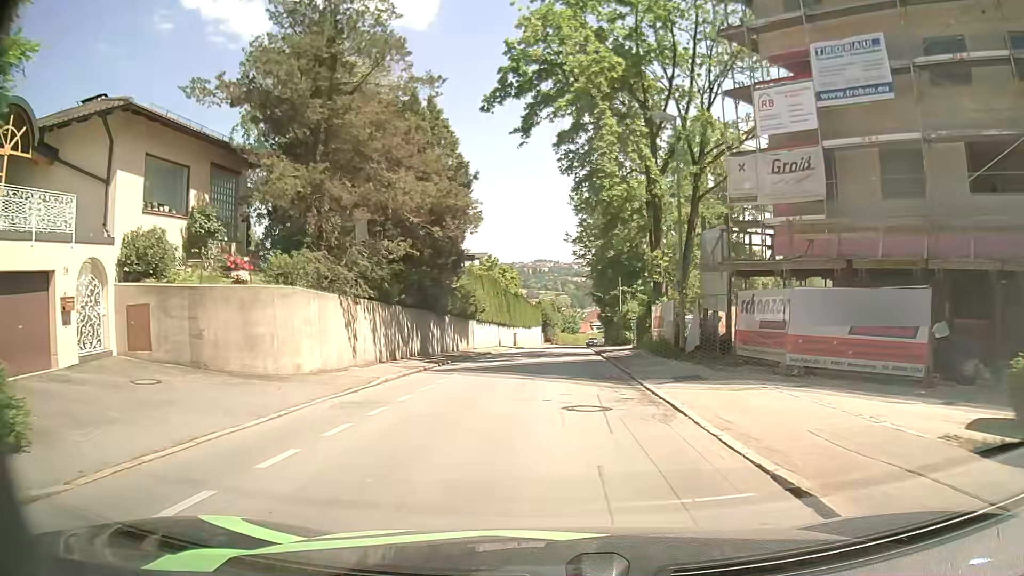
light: Day
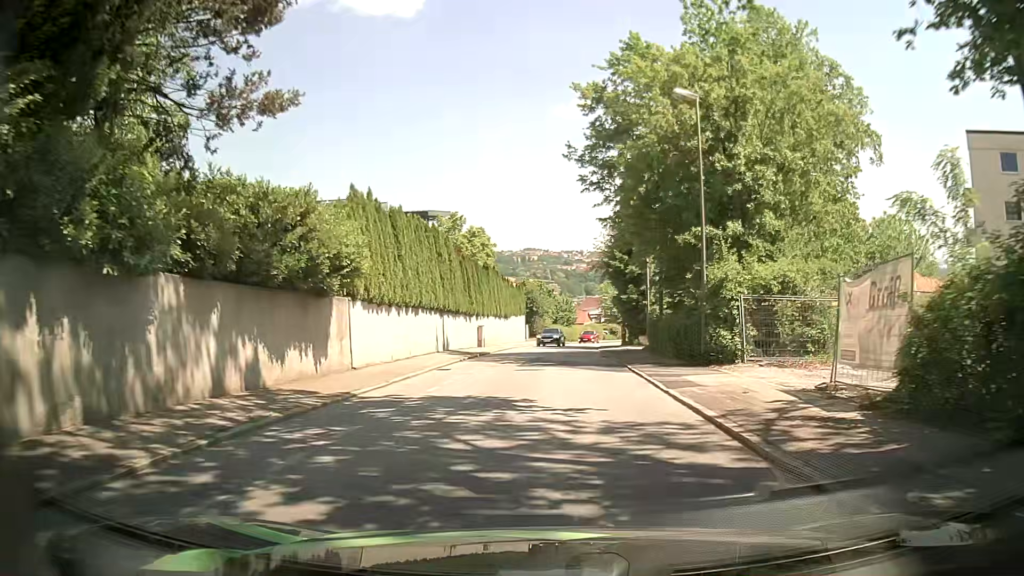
(+0.2, +27.8) m; +2°
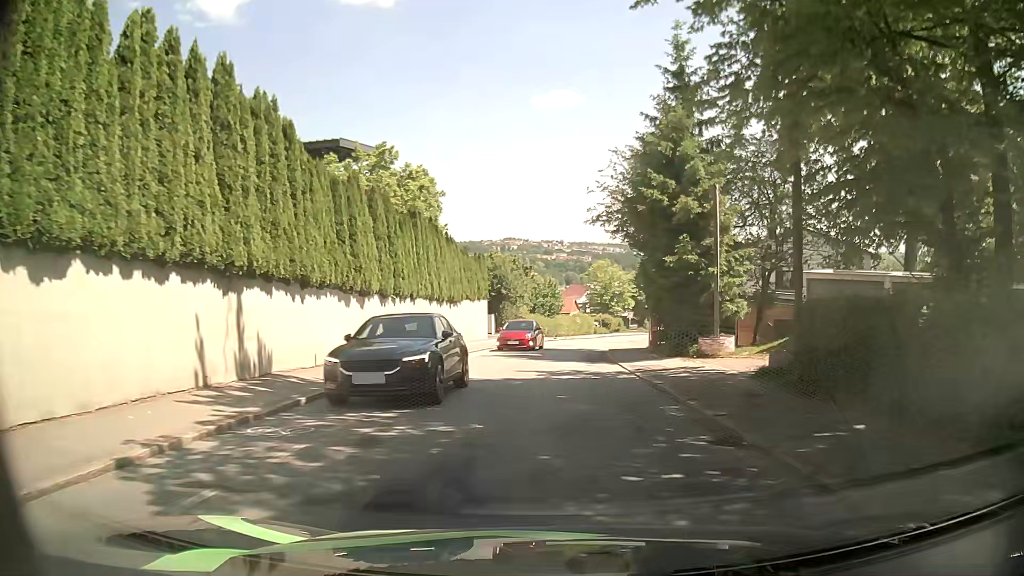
(-0.1, +21.8) m; 0°
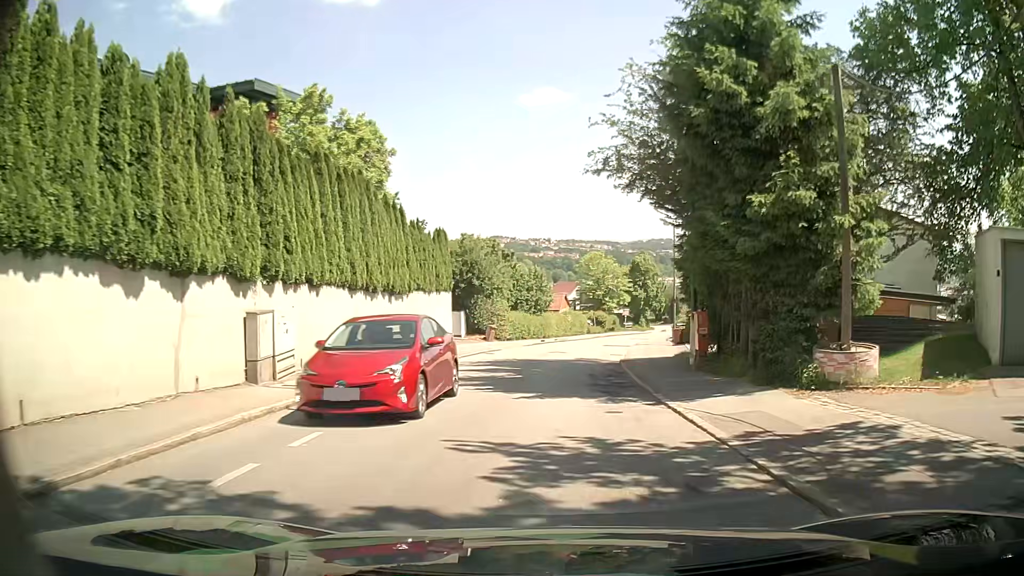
(+0.2, +10.7) m; 0°
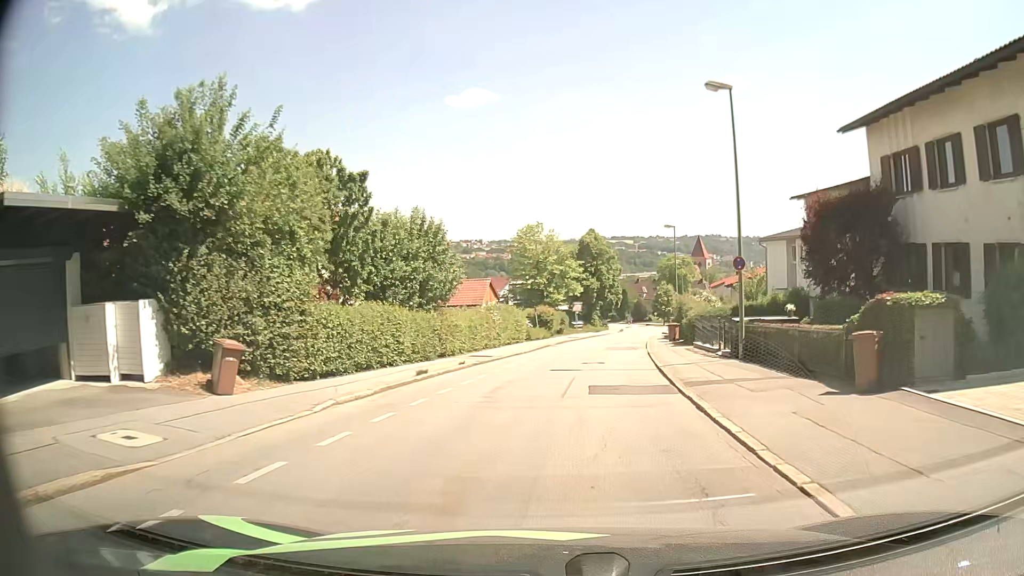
(+1.5, +27.2) m; +7°
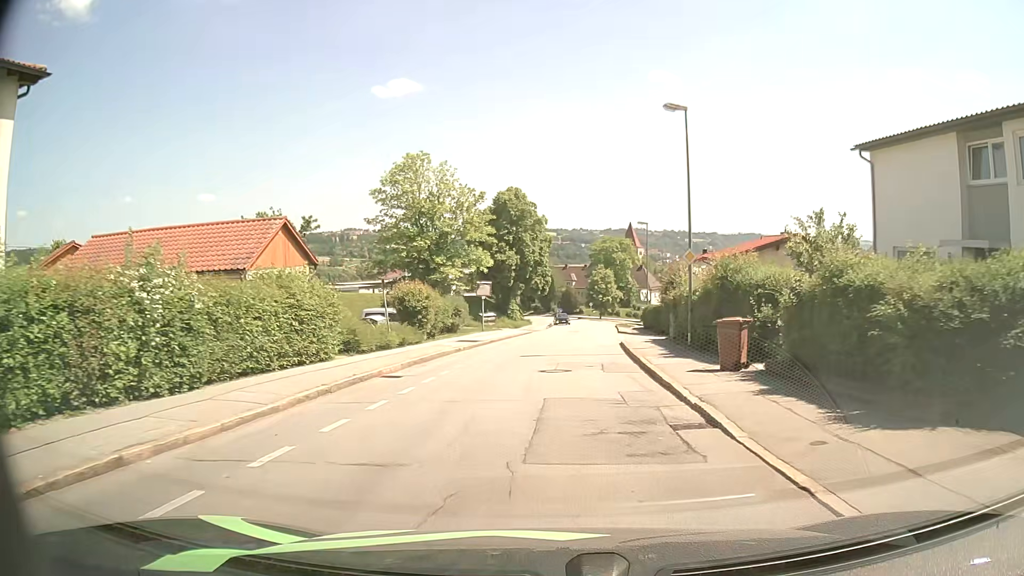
(+1.9, +27.1) m; +6°
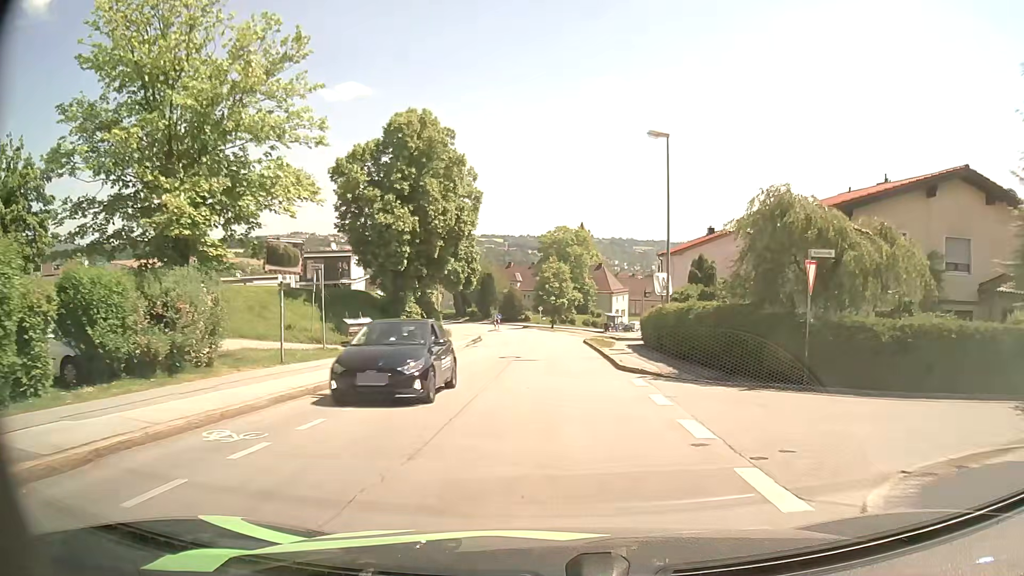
(+1.2, +27.2) m; +4°
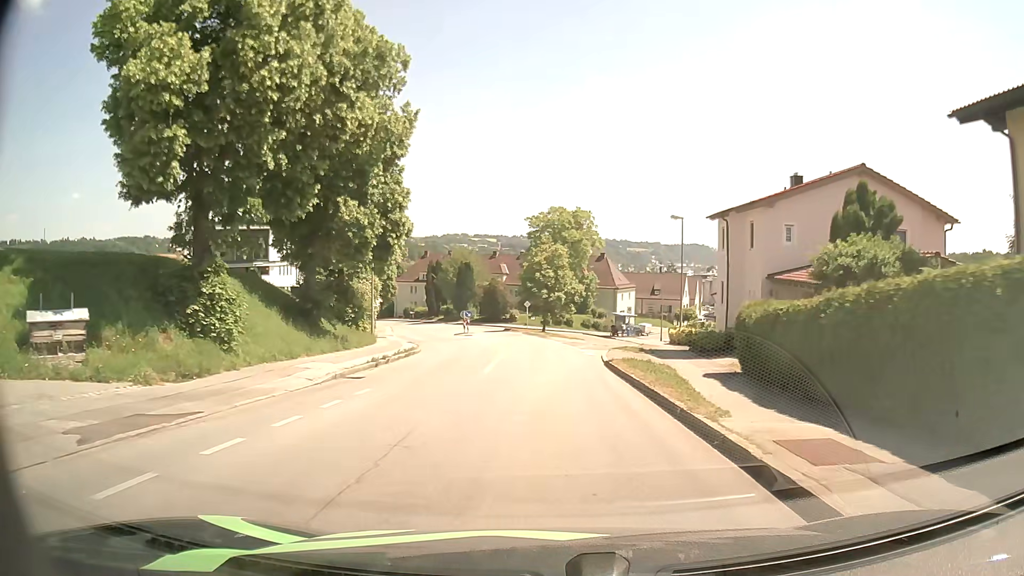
(+0.4, +22.0) m; +1°
